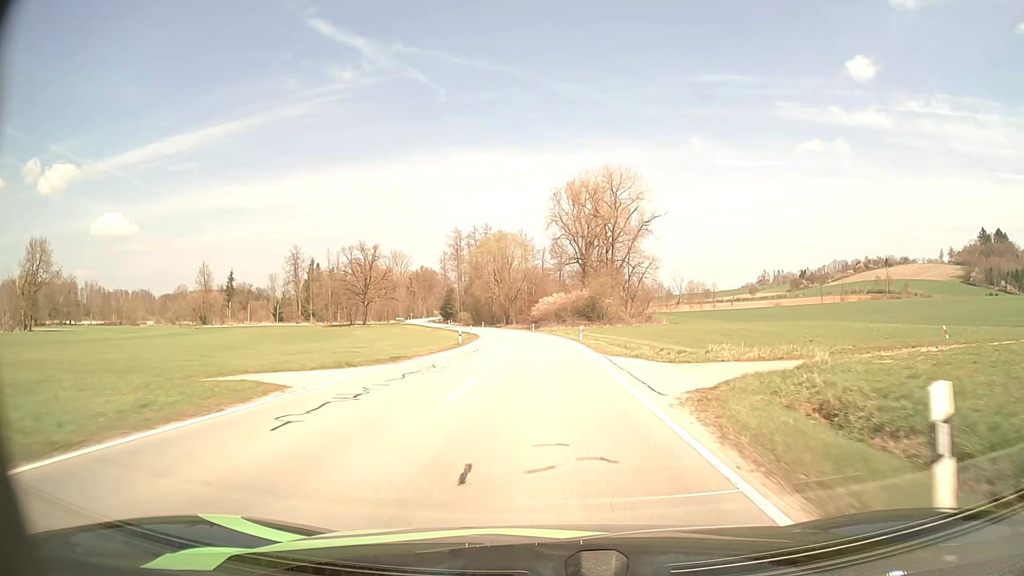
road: secondary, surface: asphalt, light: Day
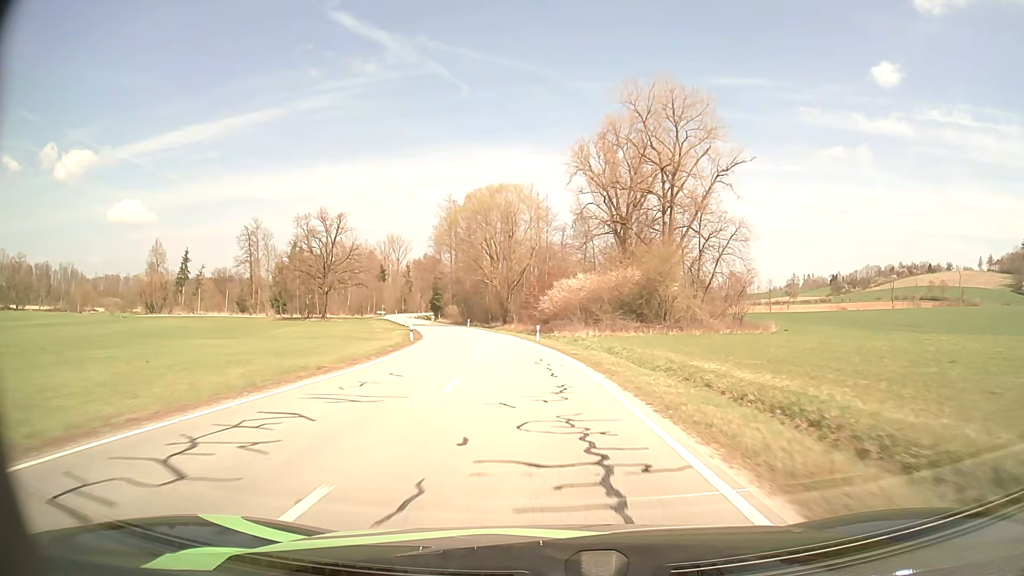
(+0.1, +44.8) m; -1°
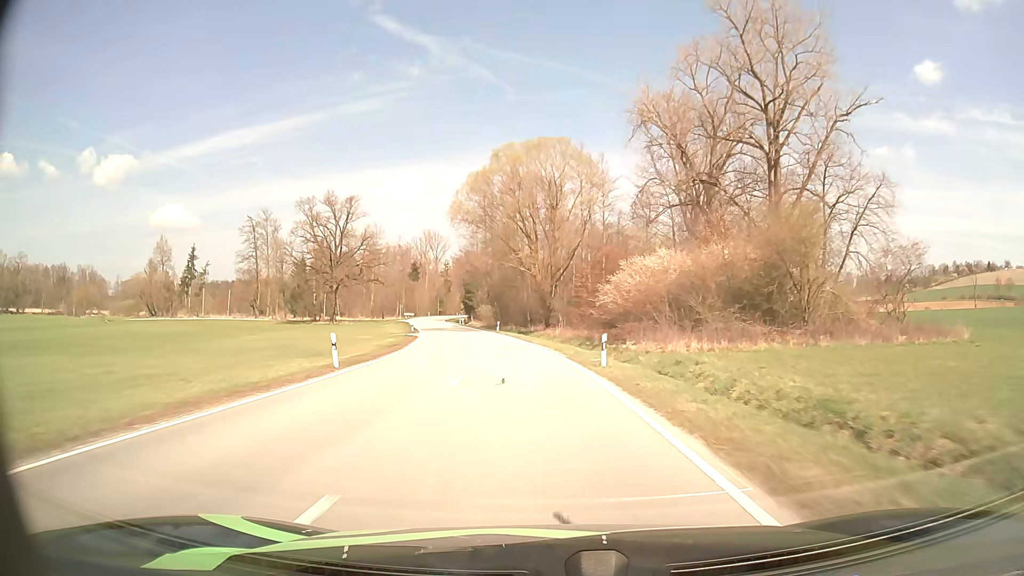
(-0.7, +23.1) m; -4°
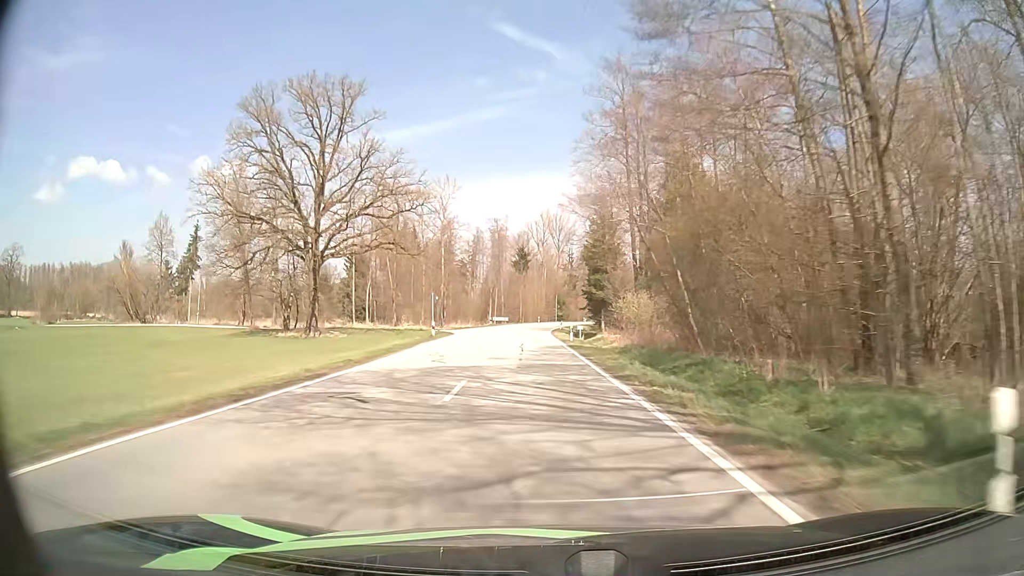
(-6.3, +59.9) m; -11°
(0, +10) (0, +20) (-1, +30) (-1, +40) (-2, +50) (-2, +60) (-2, +70) (-1, +80) (0, +90) (+1, +100) m
